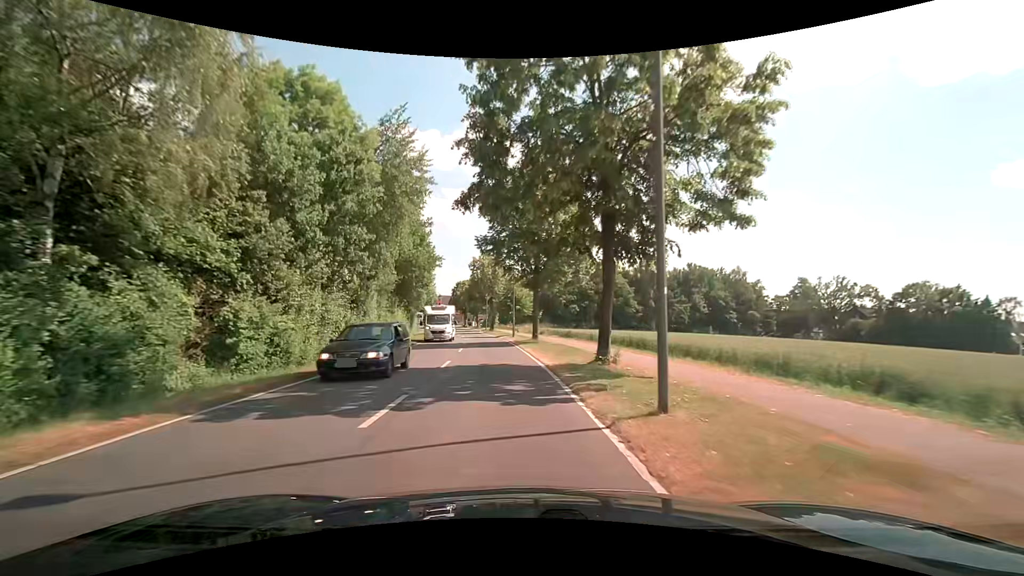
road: secondary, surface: asphalt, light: Day
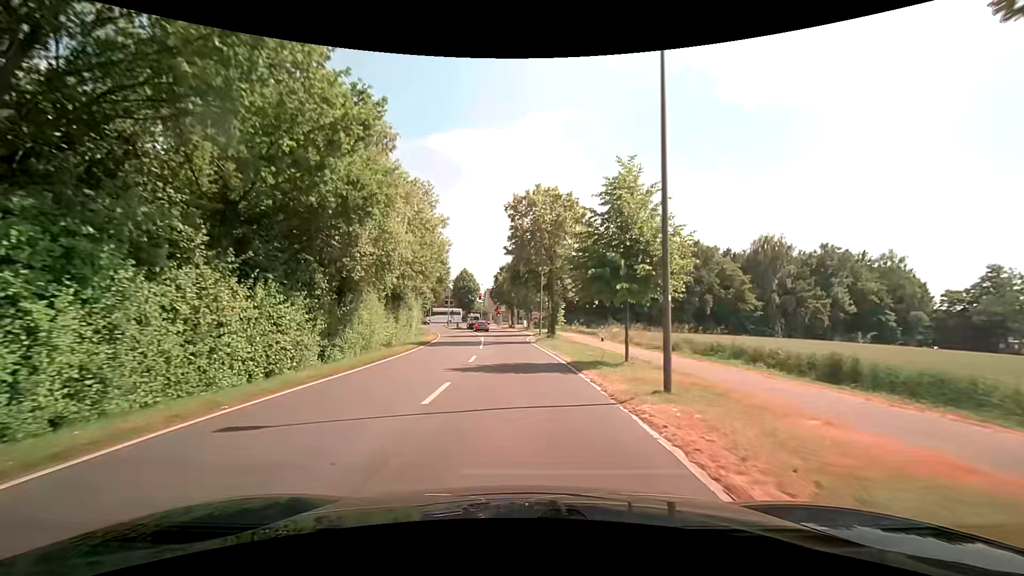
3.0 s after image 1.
(-2.1, +33.7) m; -7°
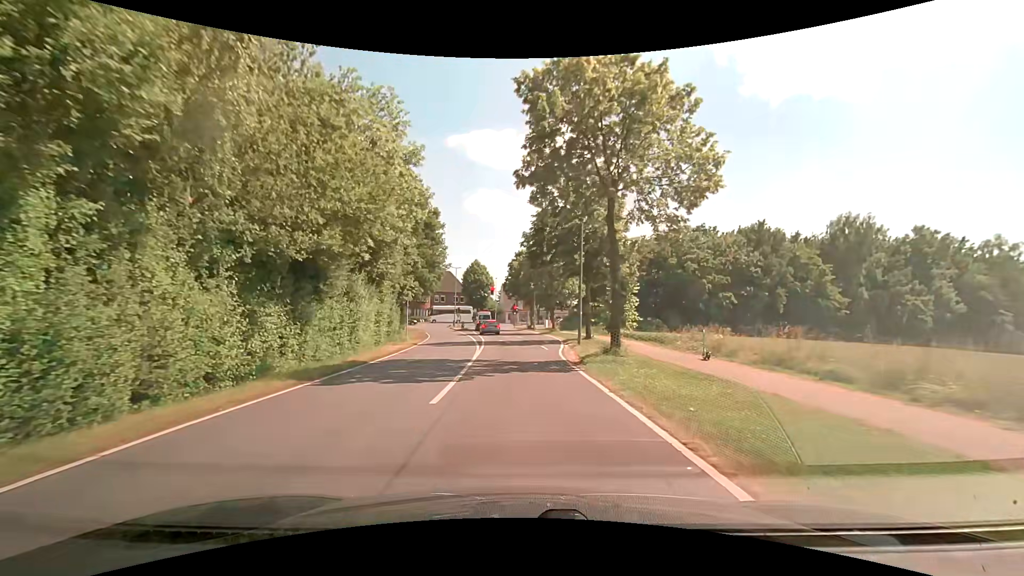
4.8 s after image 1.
(-0.3, +17.6) m; -2°
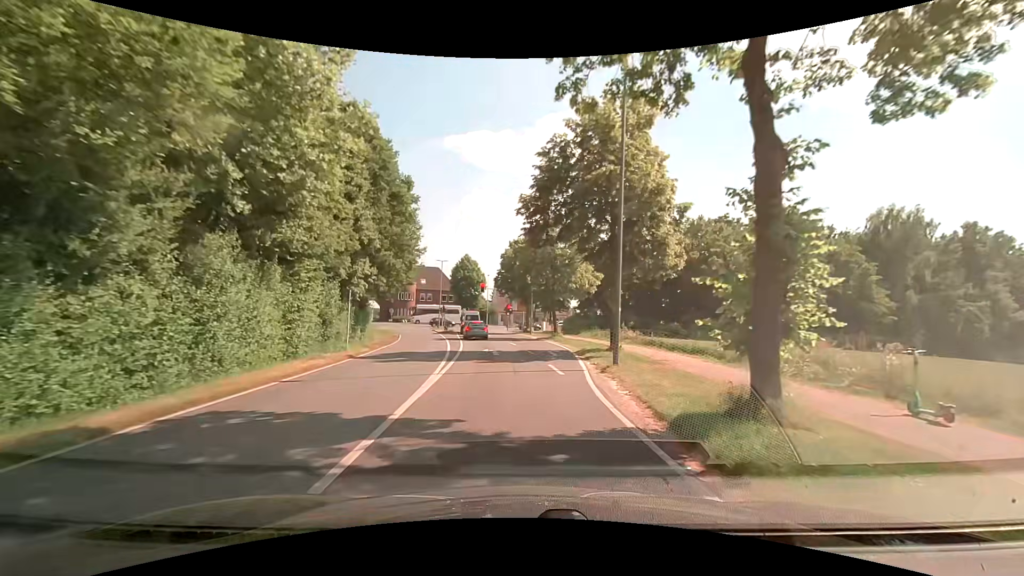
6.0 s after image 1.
(-0.1, +10.7) m; 0°
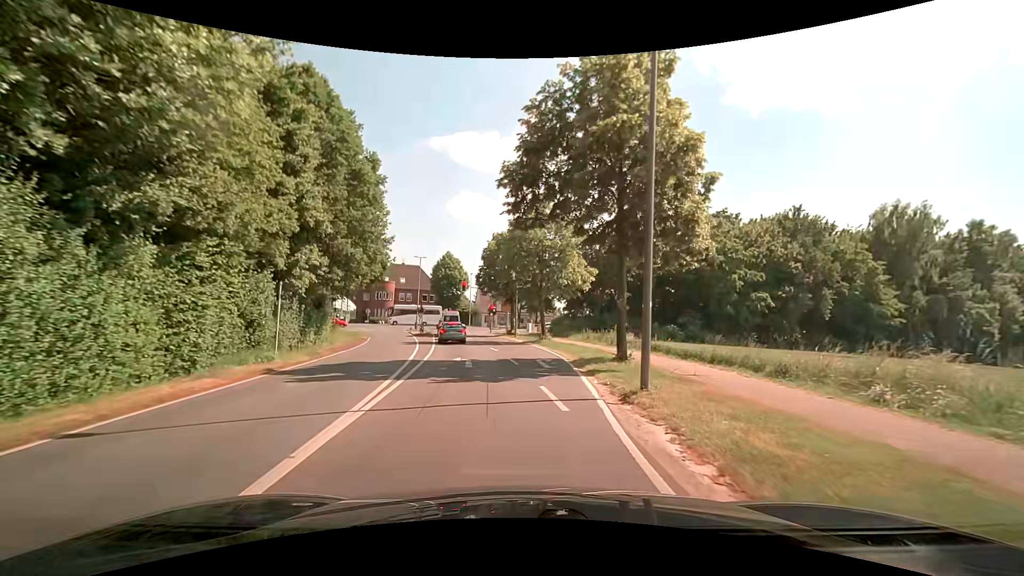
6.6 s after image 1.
(+0.1, +5.1) m; +2°
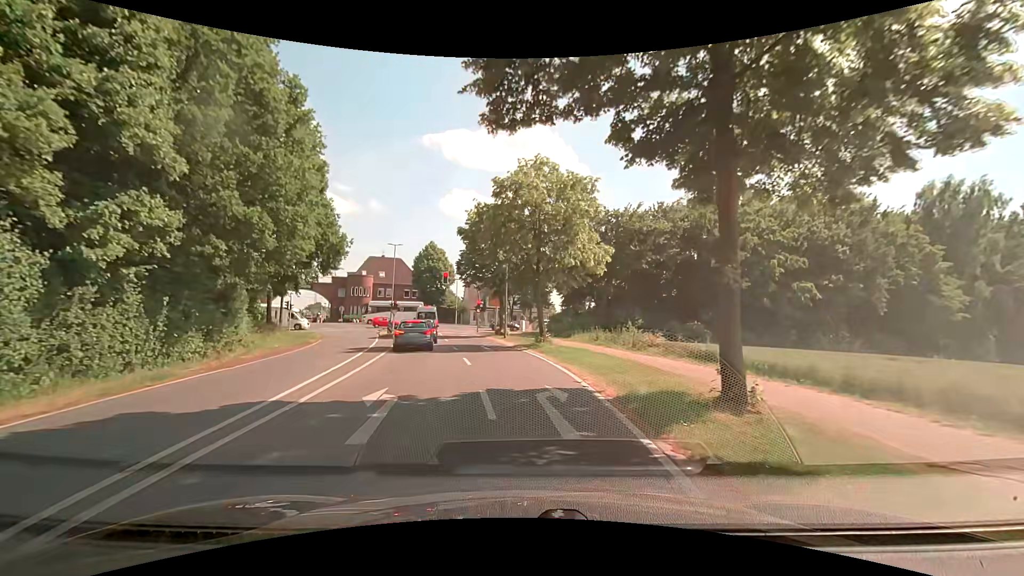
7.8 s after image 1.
(+0.2, +9.9) m; +1°
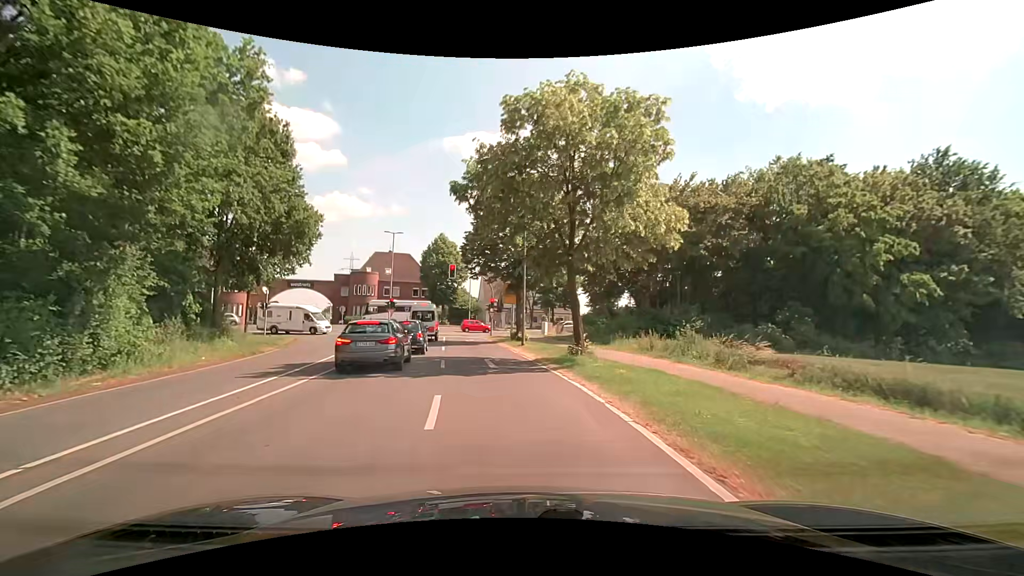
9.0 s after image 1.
(-0.1, +9.6) m; -2°
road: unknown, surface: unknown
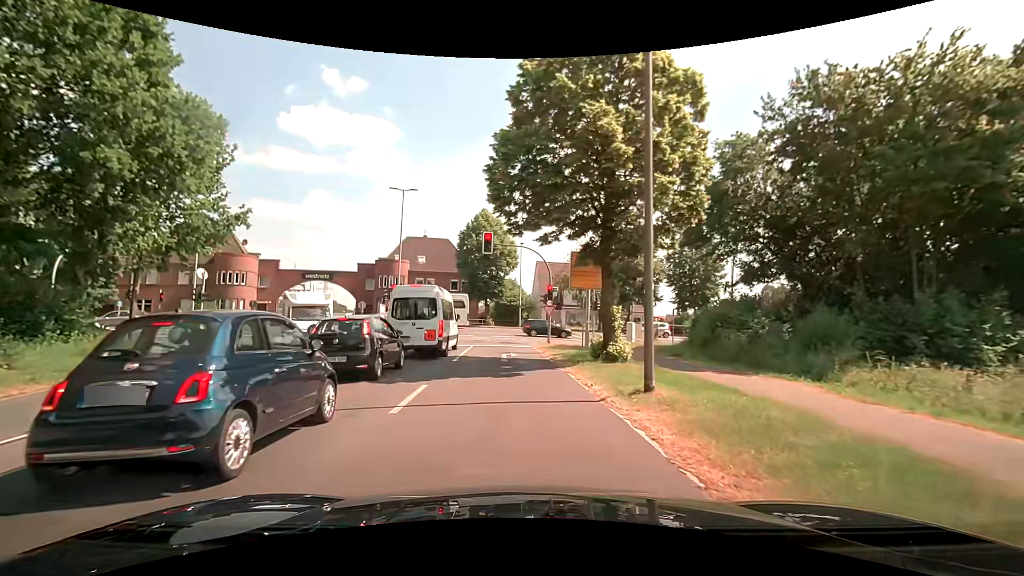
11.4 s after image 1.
(-0.8, +17.3) m; -6°
